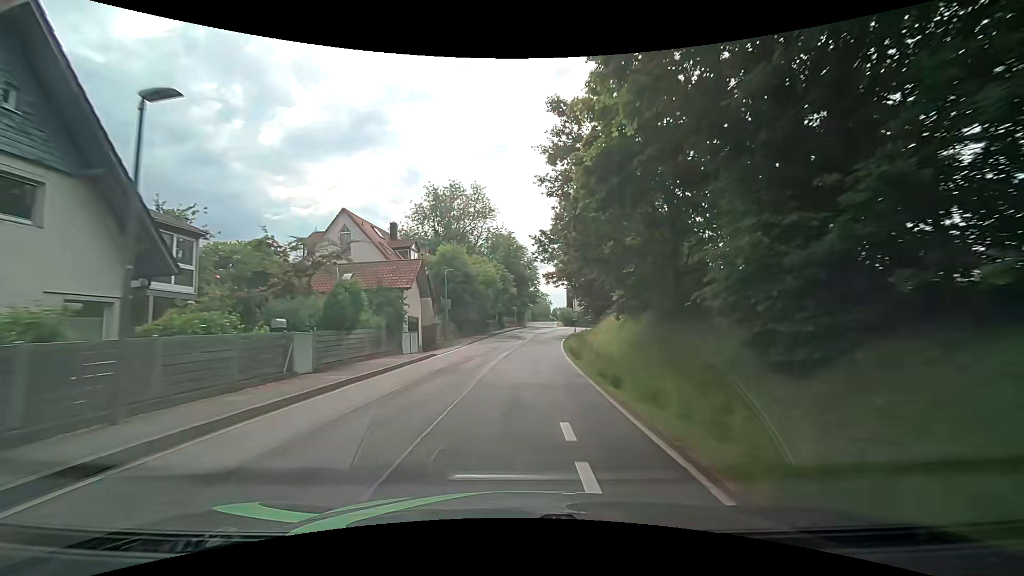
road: tertiary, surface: asphalt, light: Day
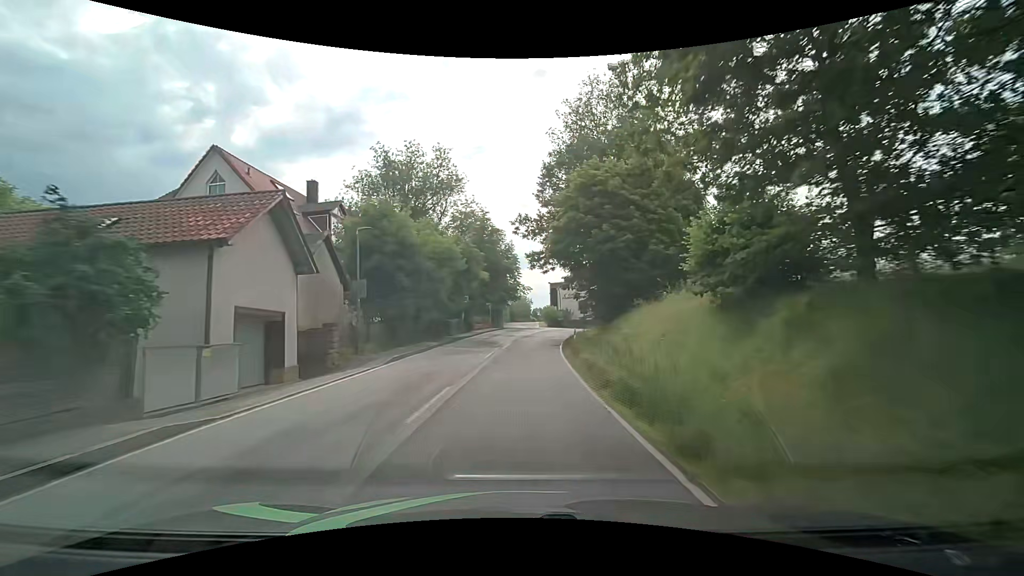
(+0.4, +15.5) m; +4°
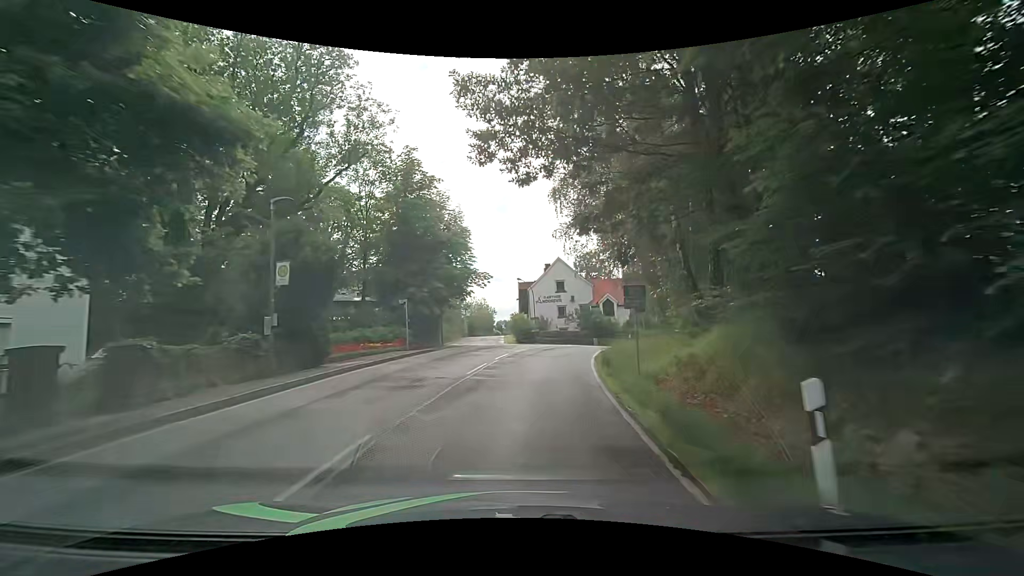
(+0.6, +28.3) m; +3°
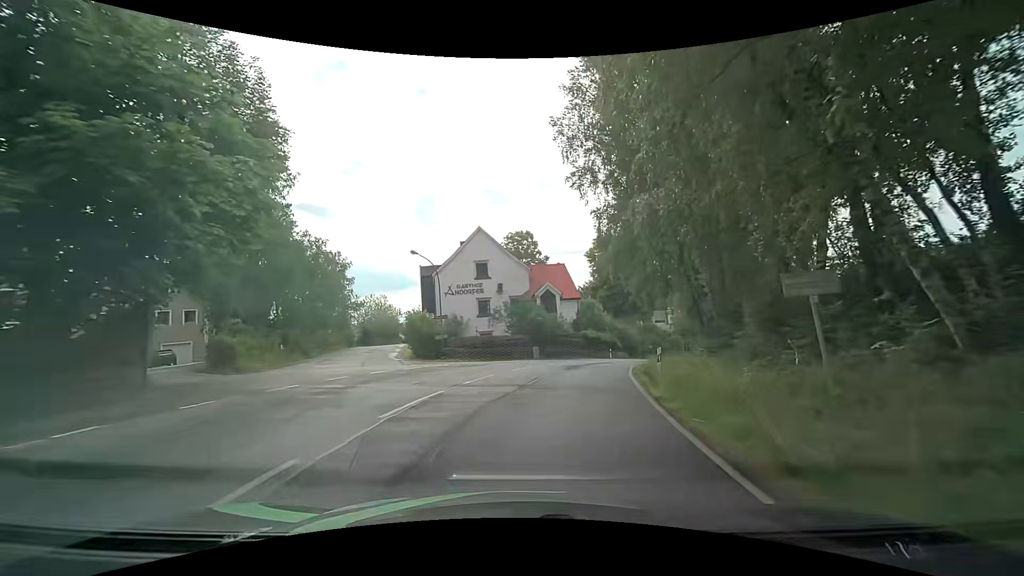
(+1.8, +24.9) m; +8°
